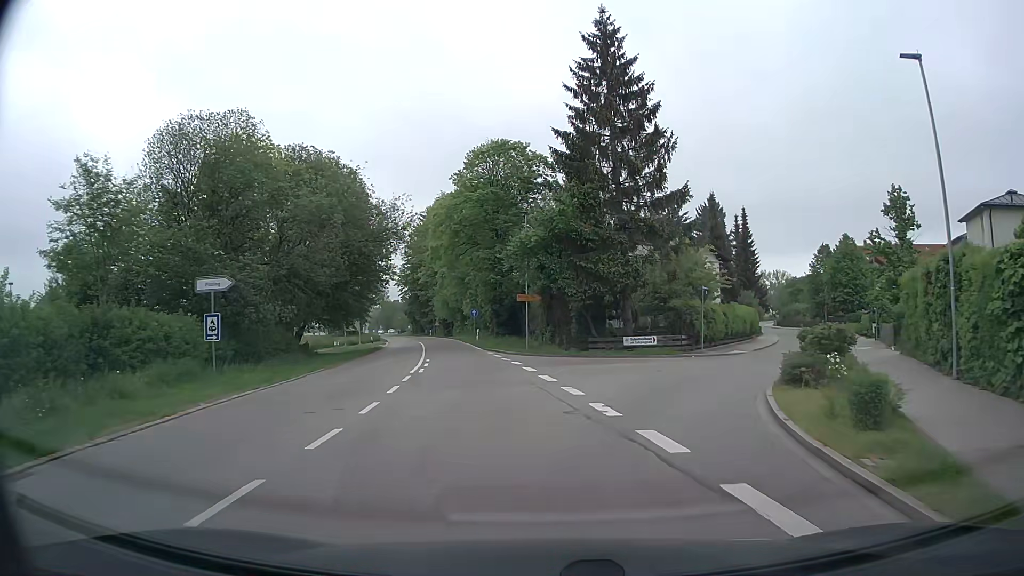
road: tertiary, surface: asphalt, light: Day
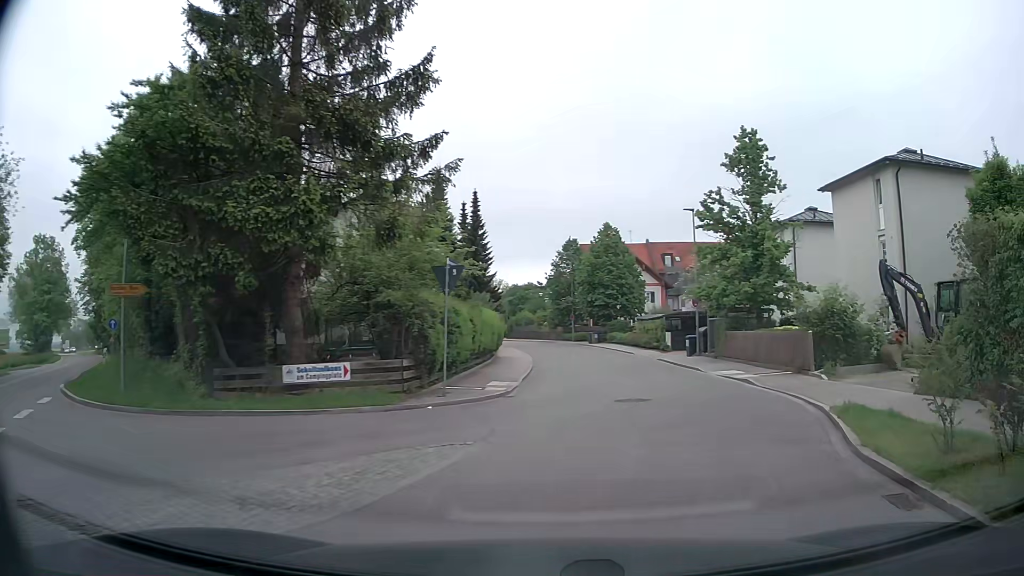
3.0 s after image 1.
(+1.8, +16.0) m; +23°
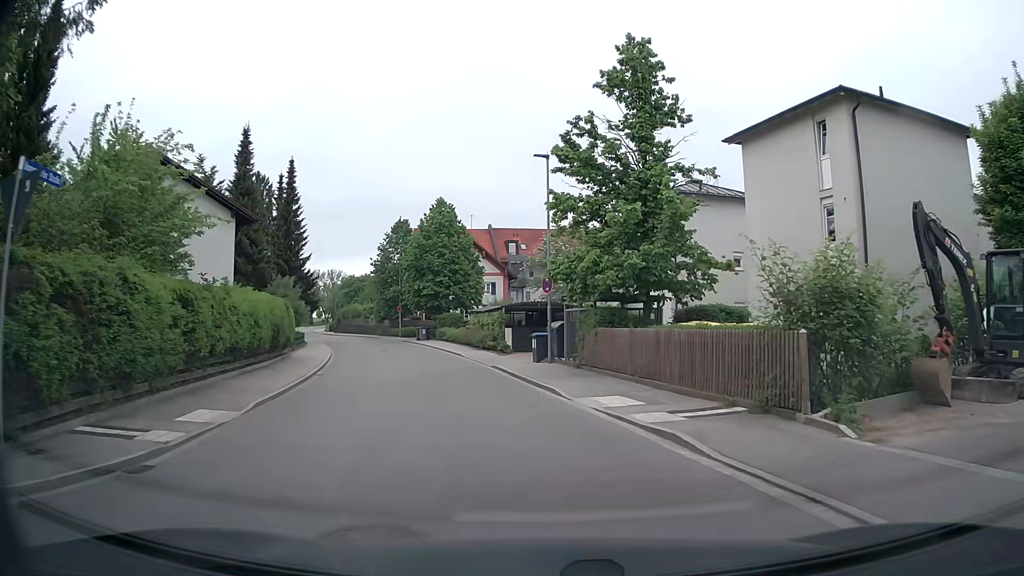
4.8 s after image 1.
(+1.6, +9.6) m; +14°
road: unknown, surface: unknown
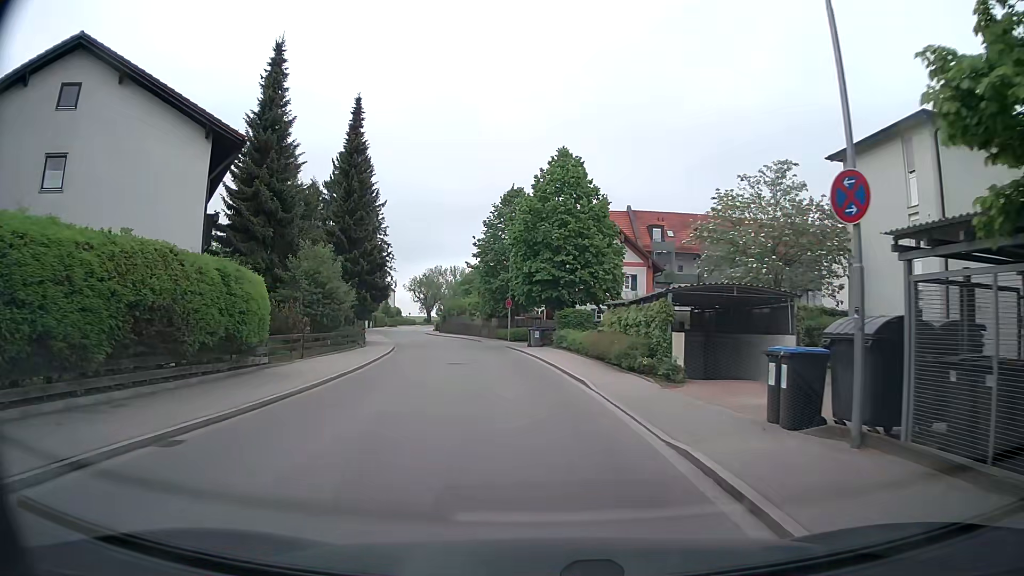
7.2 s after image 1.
(-1.4, +15.6) m; -12°
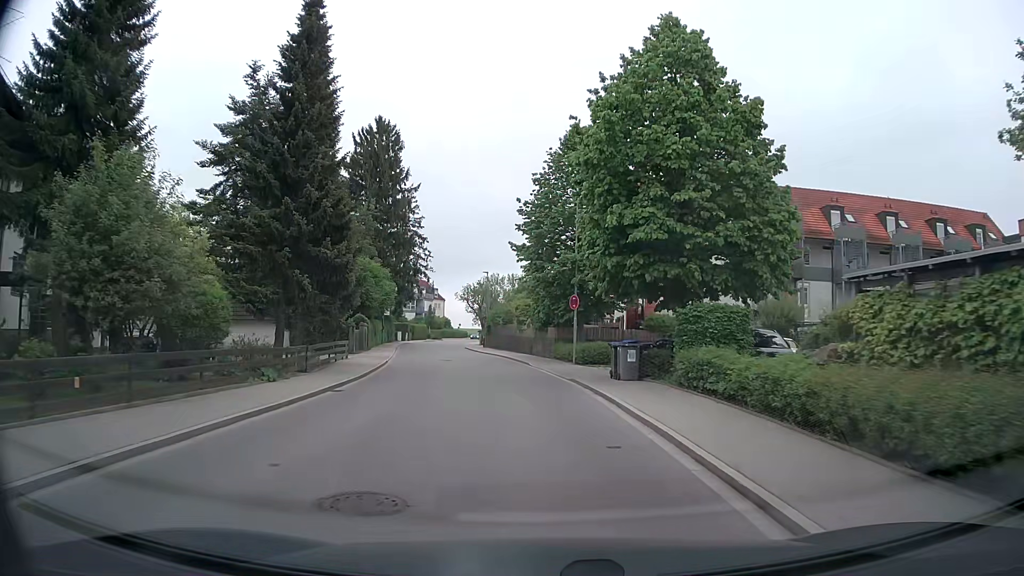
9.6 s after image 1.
(-0.8, +17.9) m; -5°
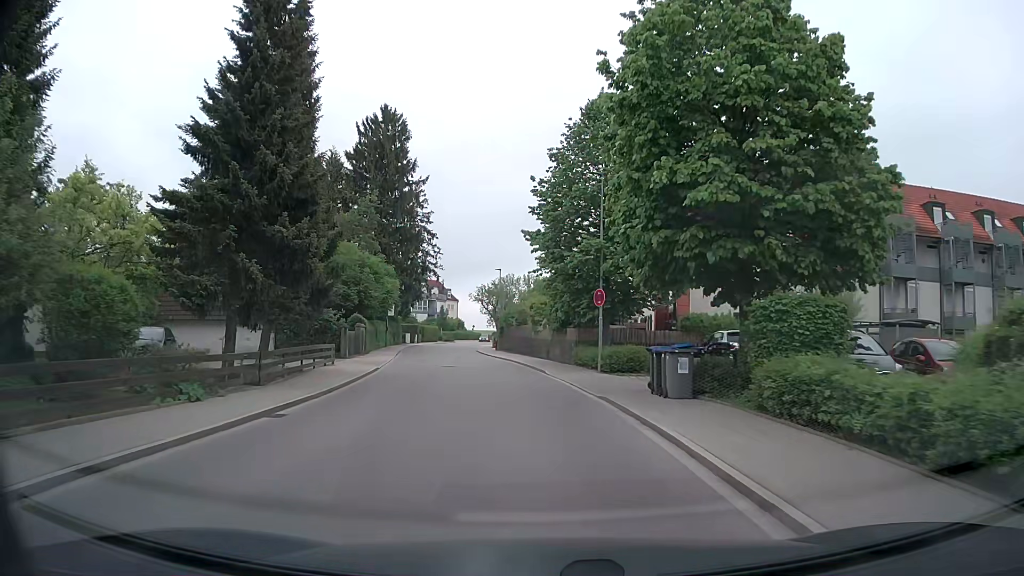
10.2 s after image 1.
(0.0, +4.7) m; -1°
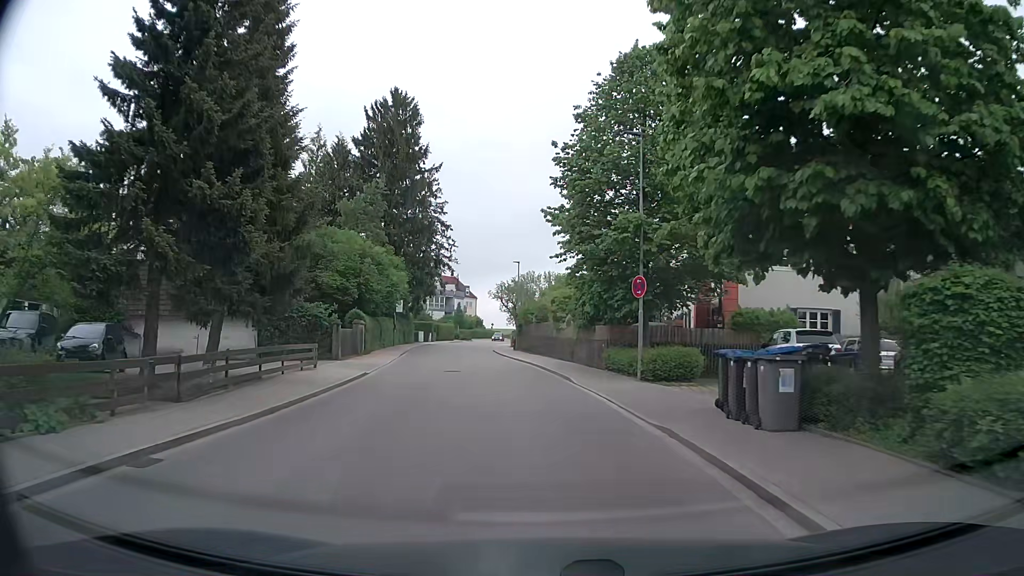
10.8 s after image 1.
(-0.1, +4.8) m; -2°
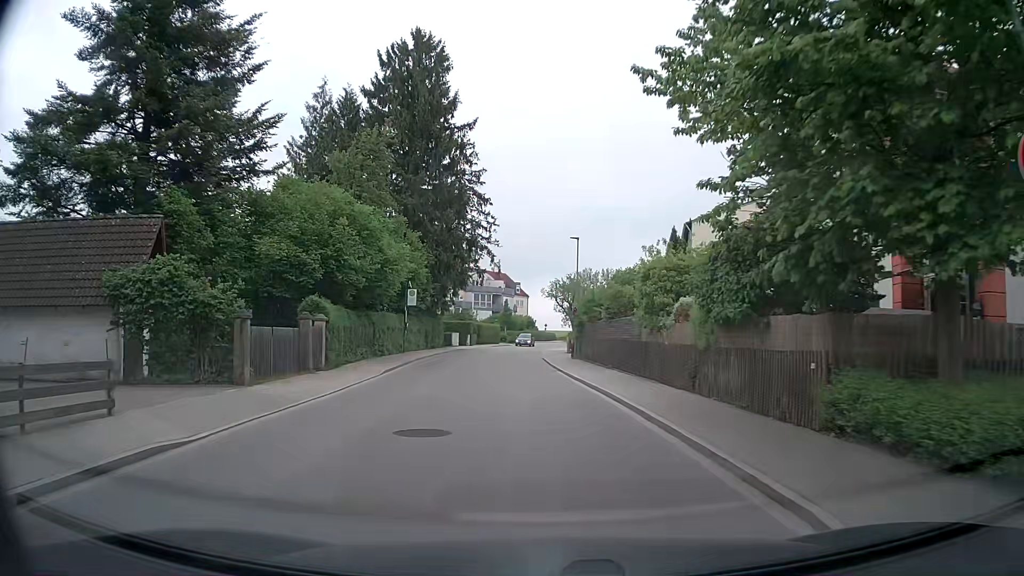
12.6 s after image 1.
(-0.7, +14.6) m; -3°
(-1, +10) (-1, +20) (-2, +30) (-3, +40) (-4, +50) (-4, +60) (-3, +70) (-2, +80) (-1, +90) (+2, +99) m
